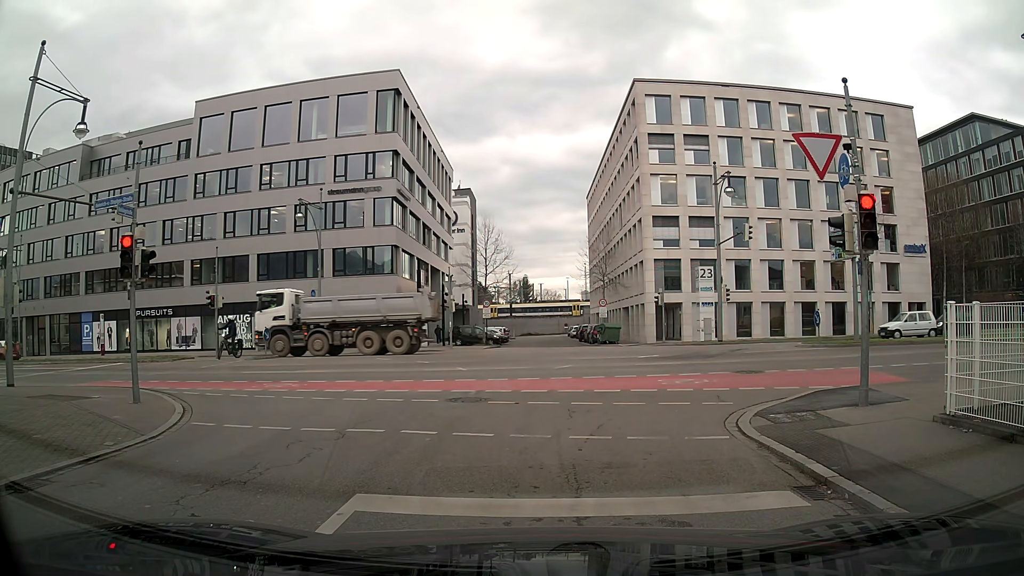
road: residential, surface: asphalt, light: Day
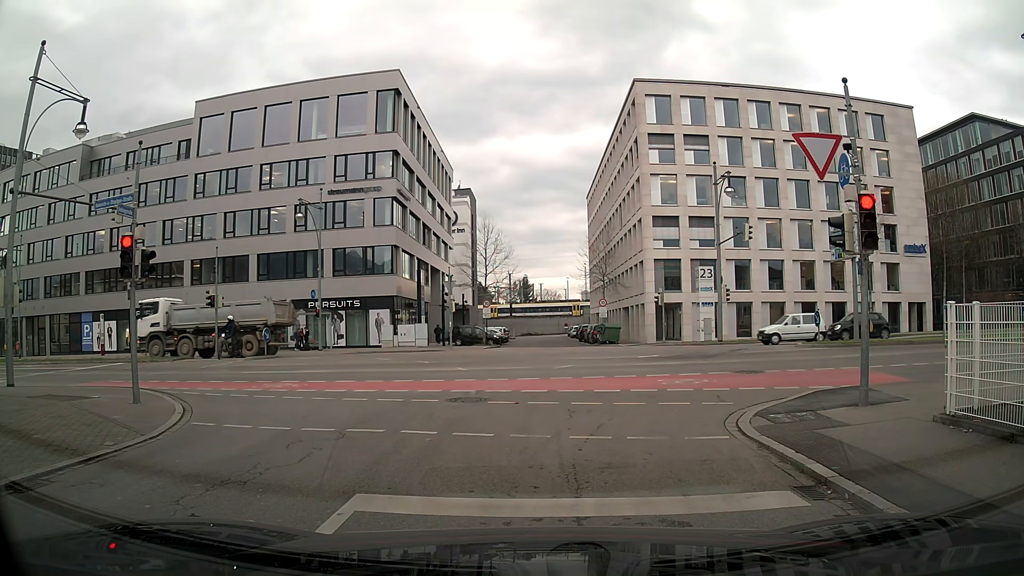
(0.0, 0.0) m; 0°
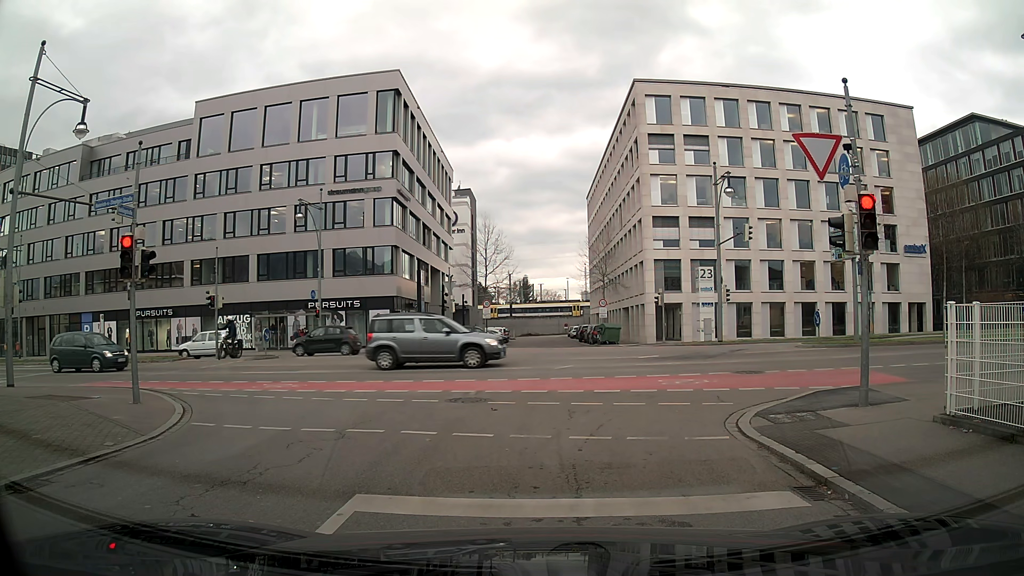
(0.0, 0.0) m; 0°
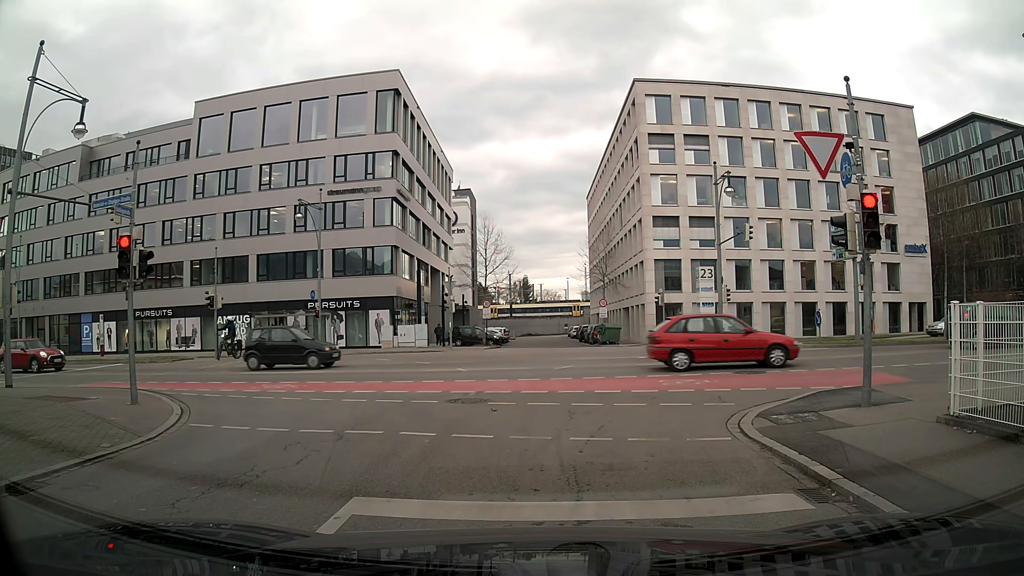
(0.0, +0.1) m; 0°
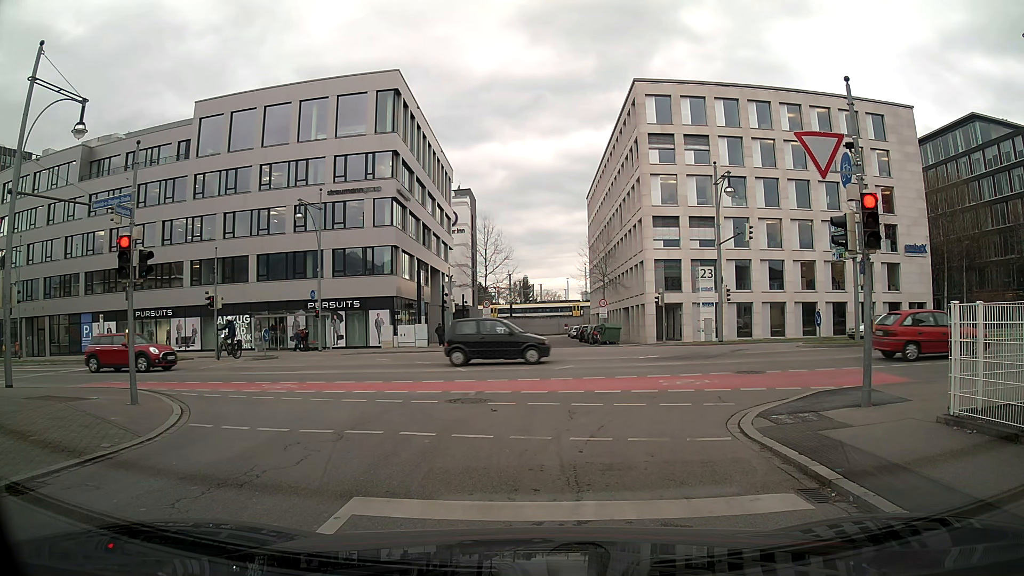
(0.0, 0.0) m; 0°
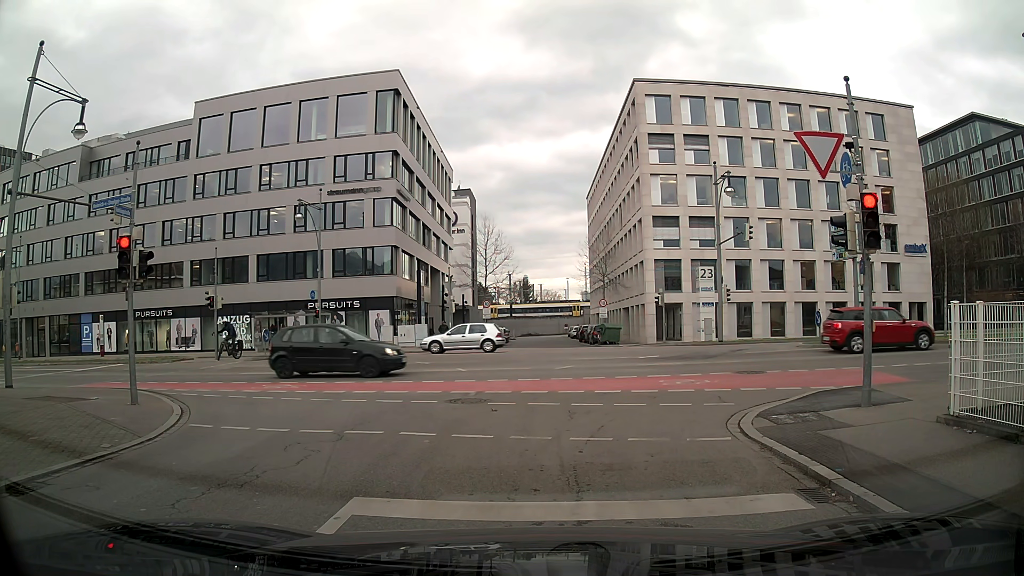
(0.0, 0.0) m; 0°
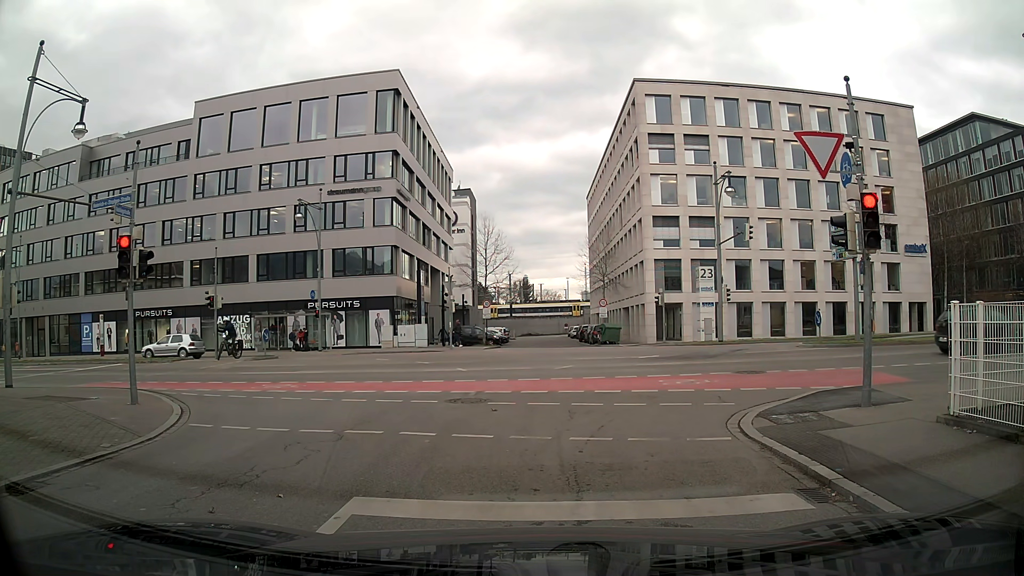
(0.0, 0.0) m; 0°
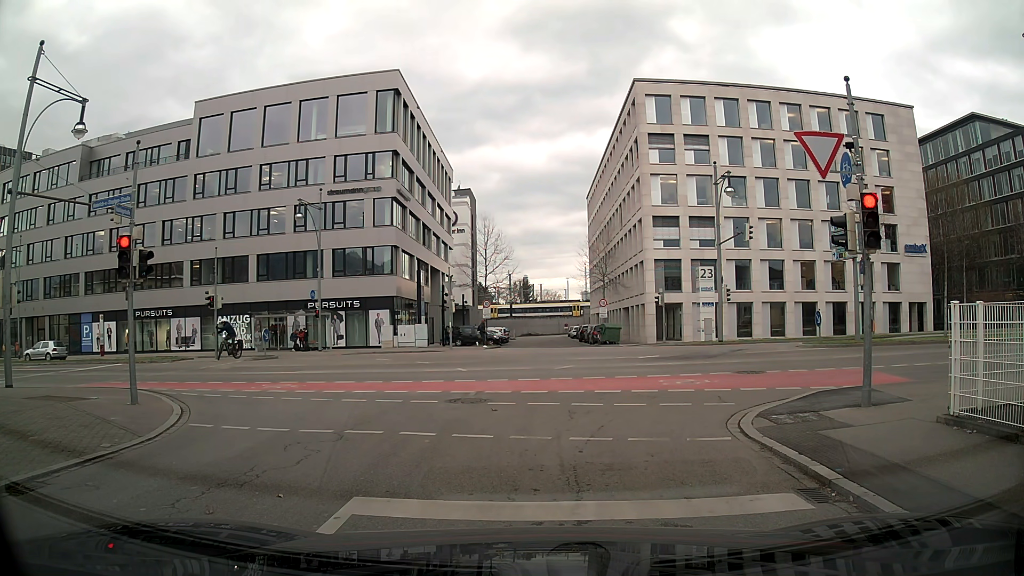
(0.0, 0.0) m; 0°
